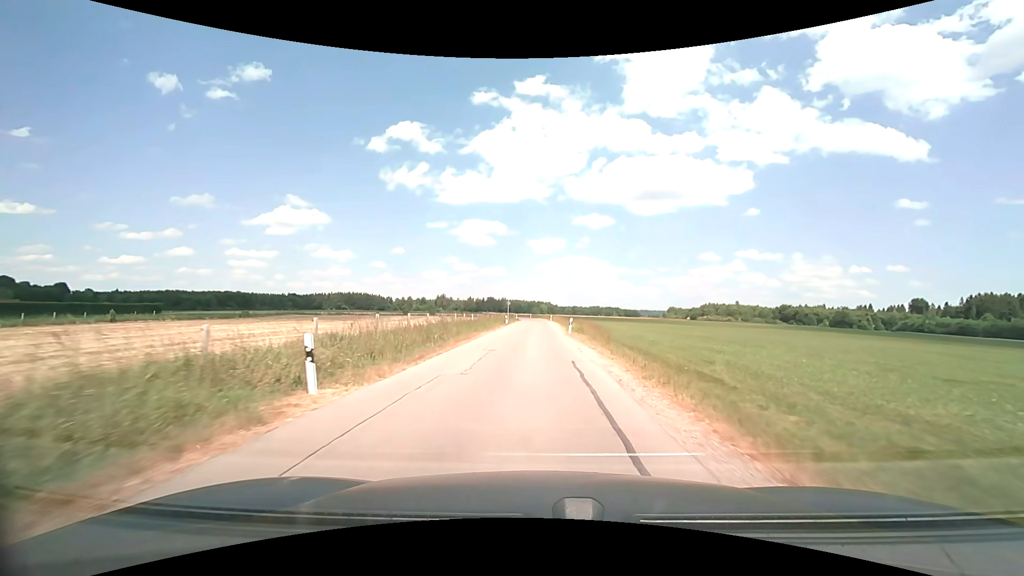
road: unclassified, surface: asphalt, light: Day
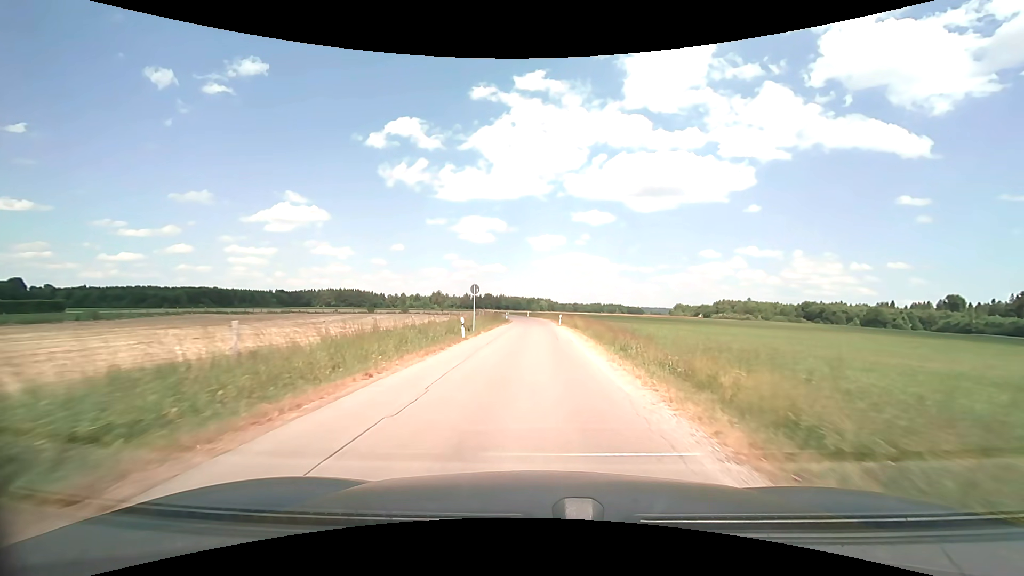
(0.0, +34.2) m; 0°
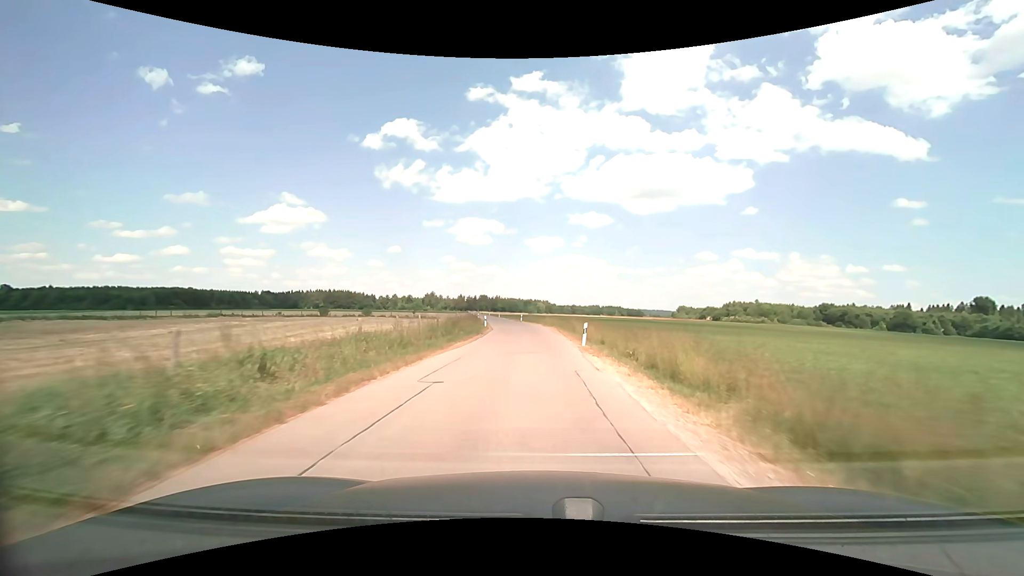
(0.0, +27.6) m; 0°
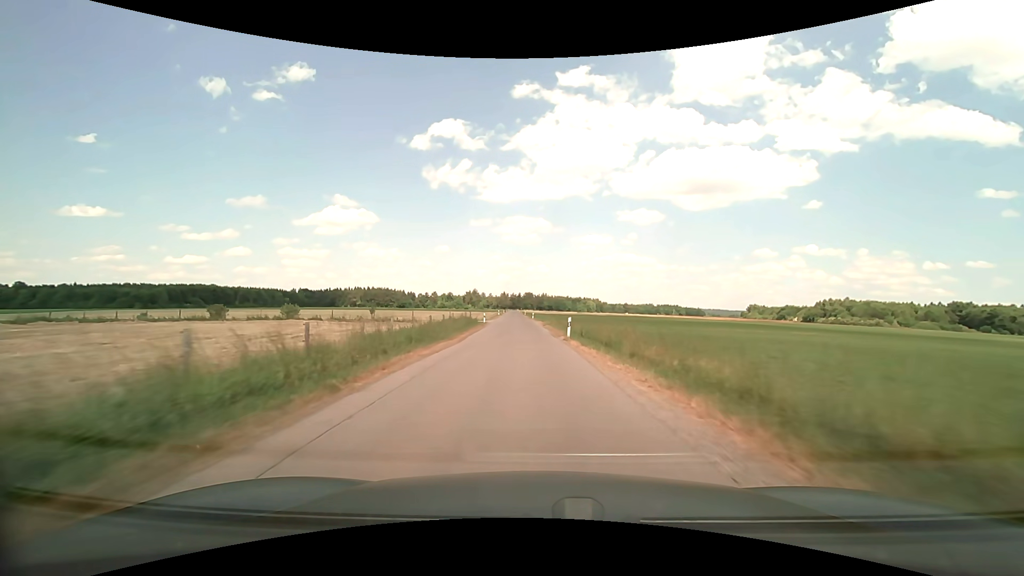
(-1.3, +48.8) m; -5°
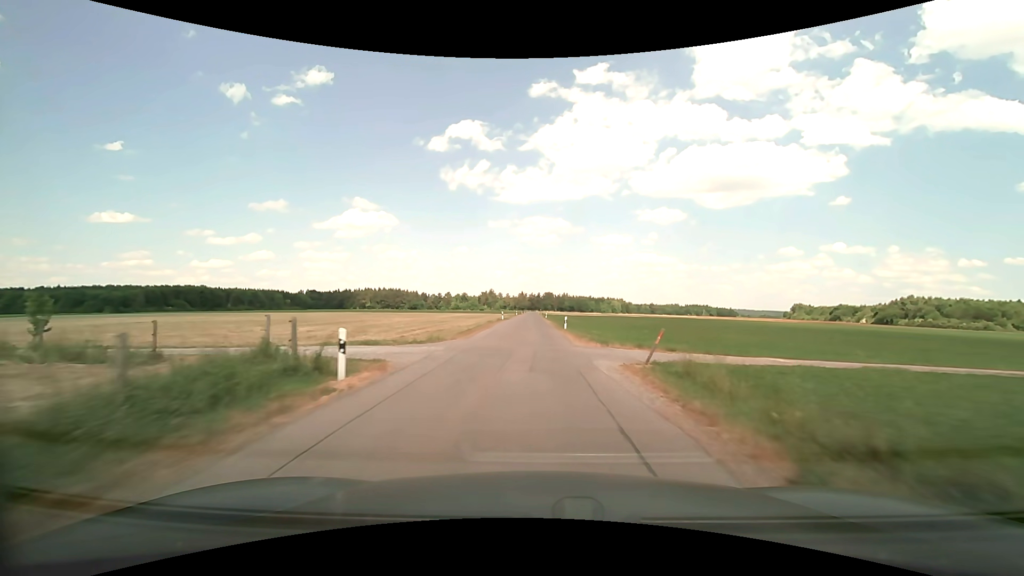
(-1.4, +41.1) m; -2°
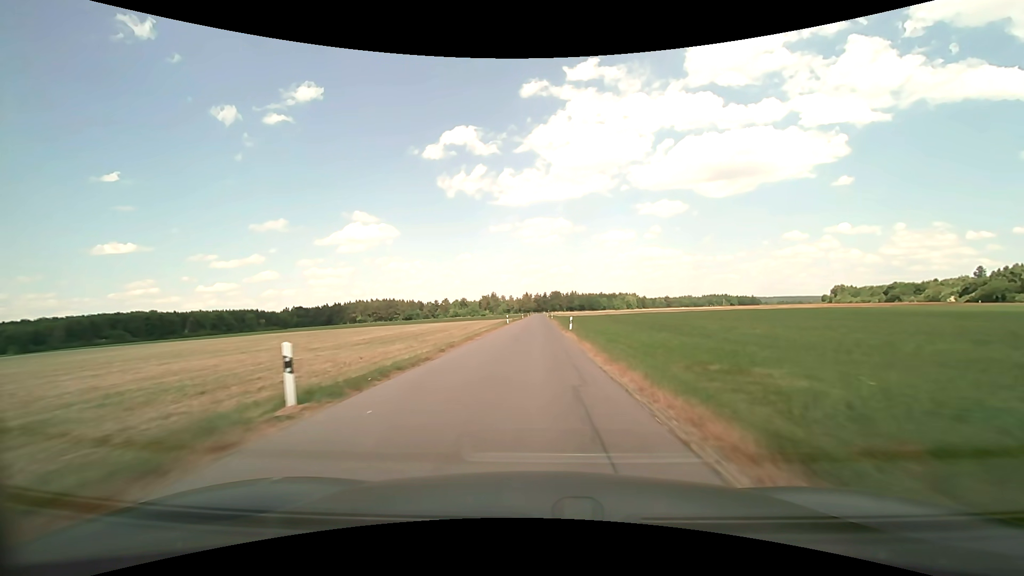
(-0.3, +53.1) m; -1°
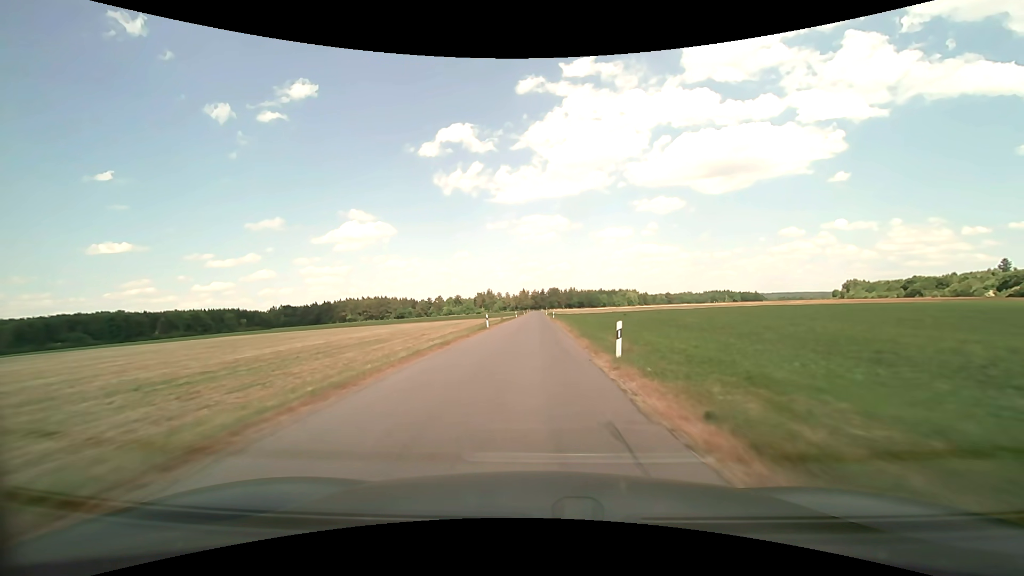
(+0.1, +21.4) m; +1°
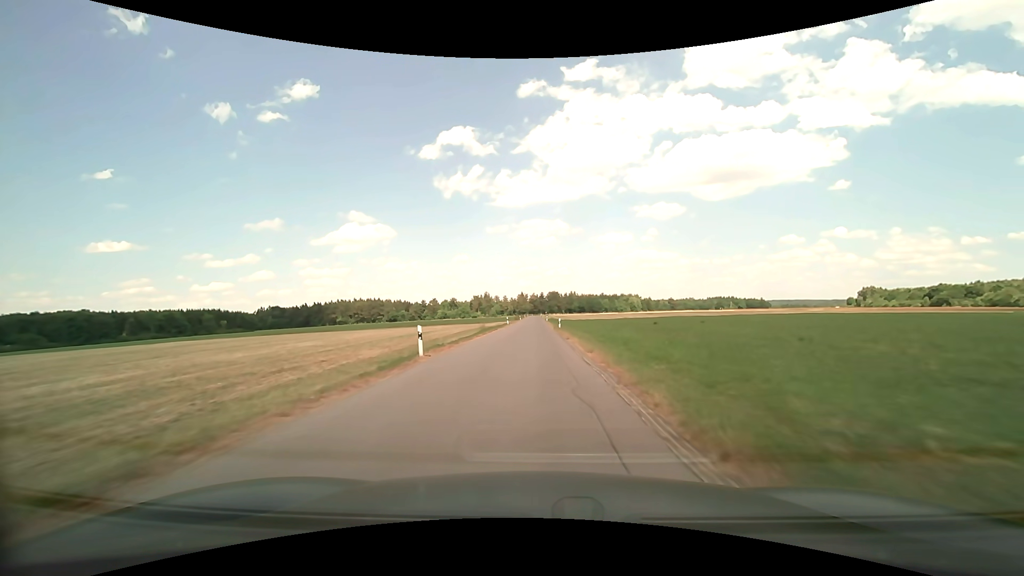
(-0.1, +21.6) m; 0°
(0, +10) (0, +20) (0, +30) (0, +40) (0, +50) (0, +60) (0, +70) (0, +80) (0, +90) (-1, +100) m
